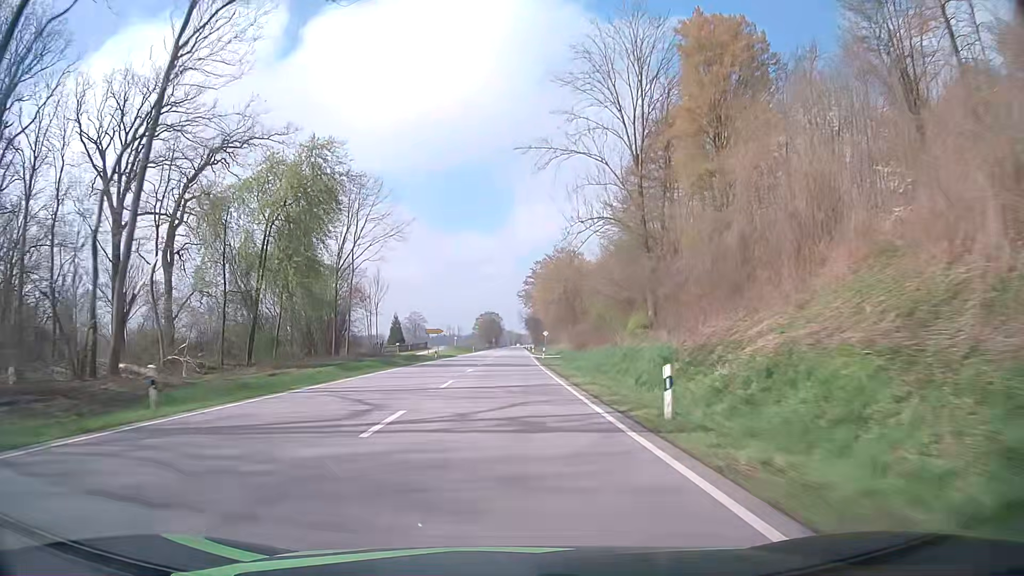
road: primary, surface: asphalt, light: Day
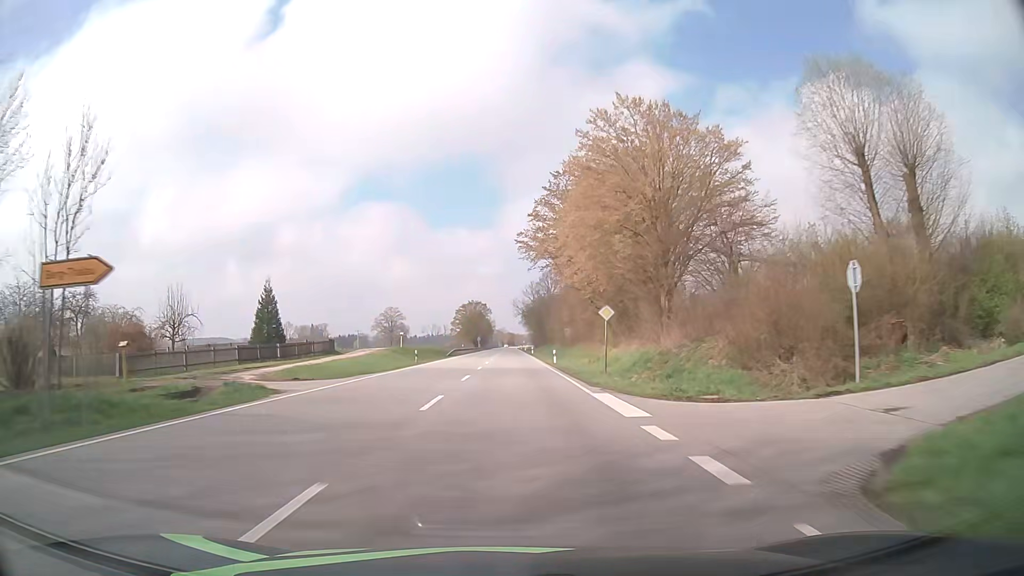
(+0.3, +63.4) m; +1°
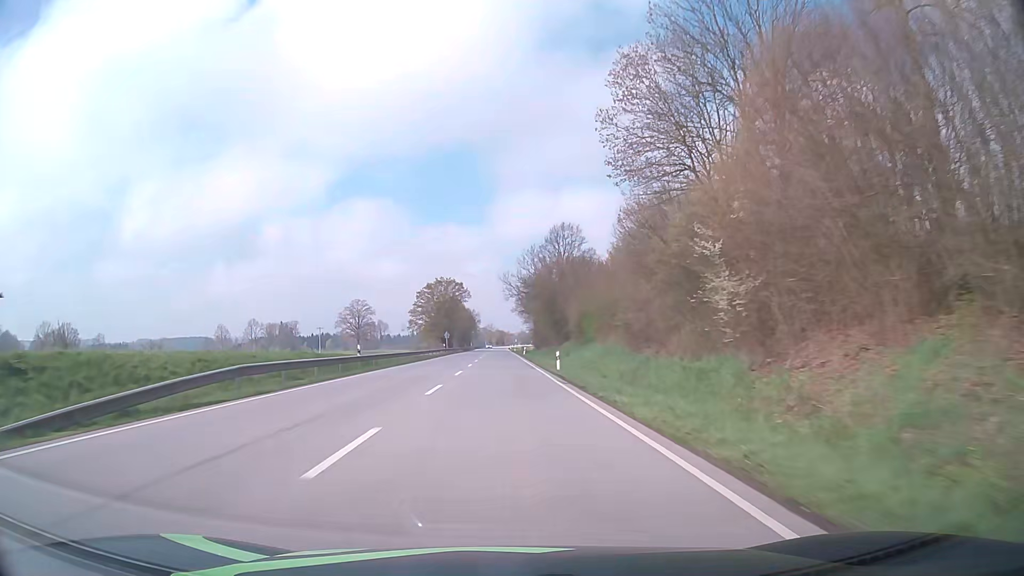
(+0.7, +63.4) m; +1°
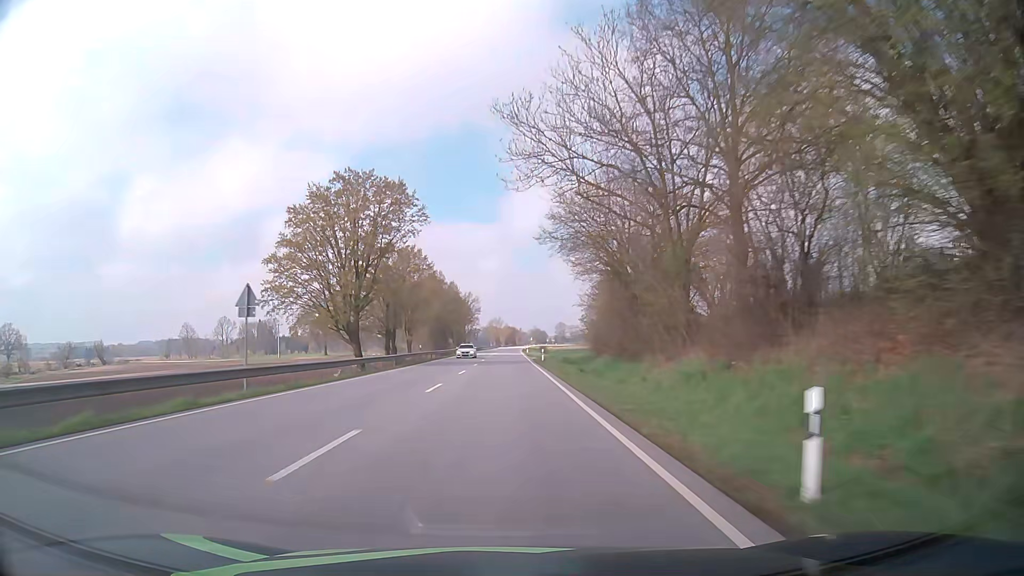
(-0.4, +79.1) m; -1°
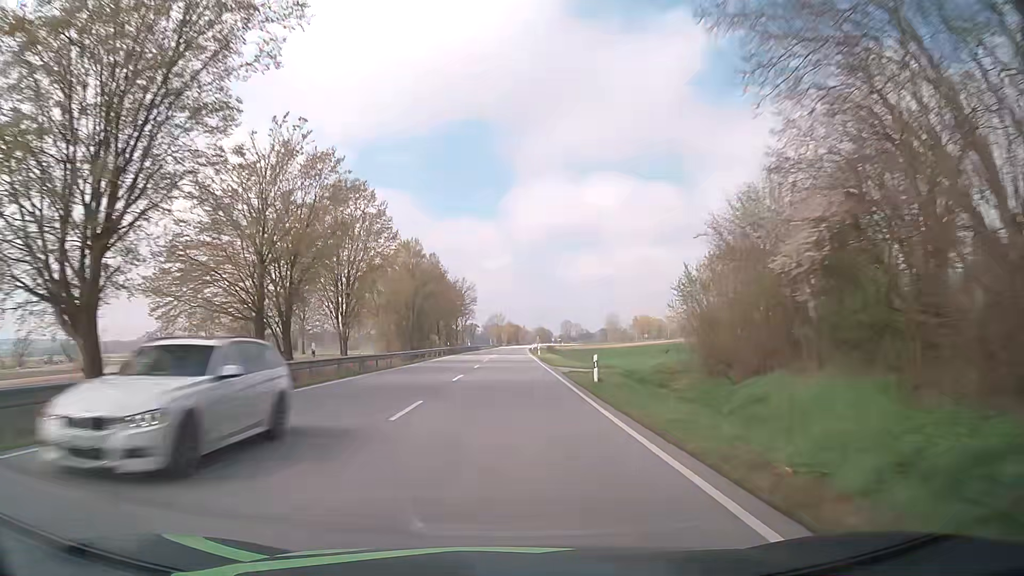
(-0.1, +31.6) m; 0°
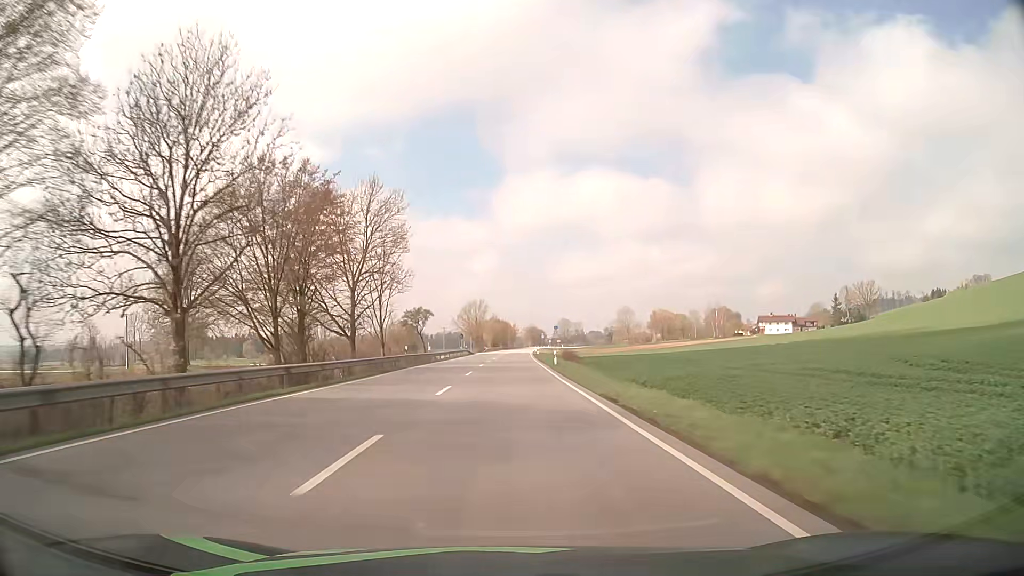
(+0.3, +79.1) m; +1°
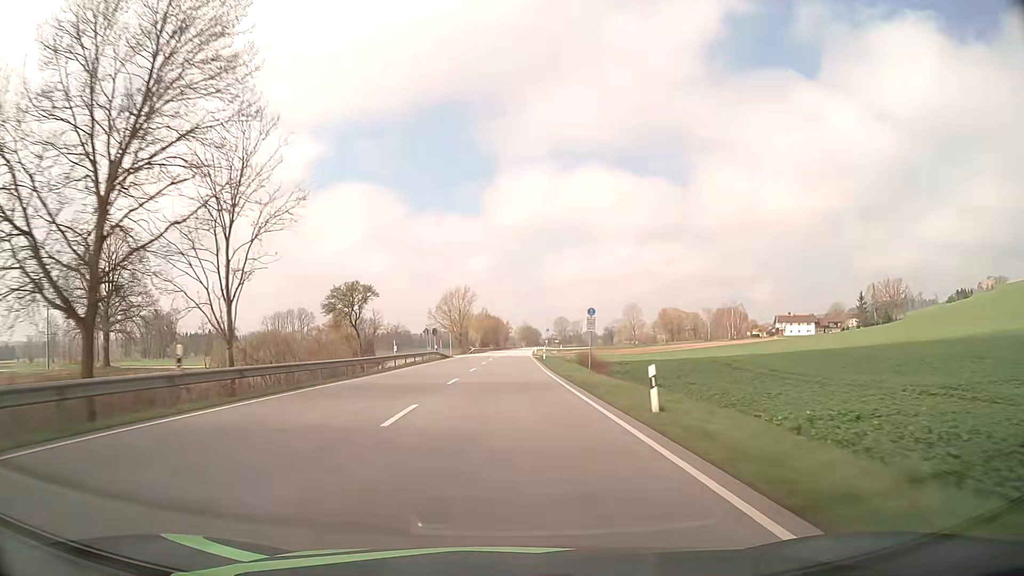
(+0.1, +31.6) m; +1°
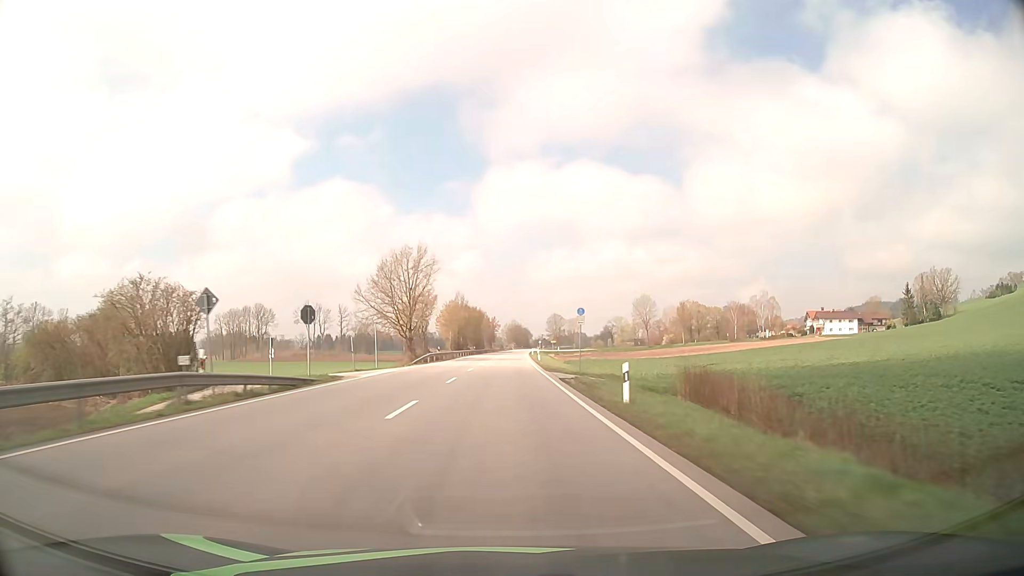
(+0.3, +47.4) m; +1°
(0, +10) (0, +20) (0, +30) (0, +40) (0, +50) (0, +60) (+1, +70) (+1, +80) (+1, +90) (+1, +100) m
